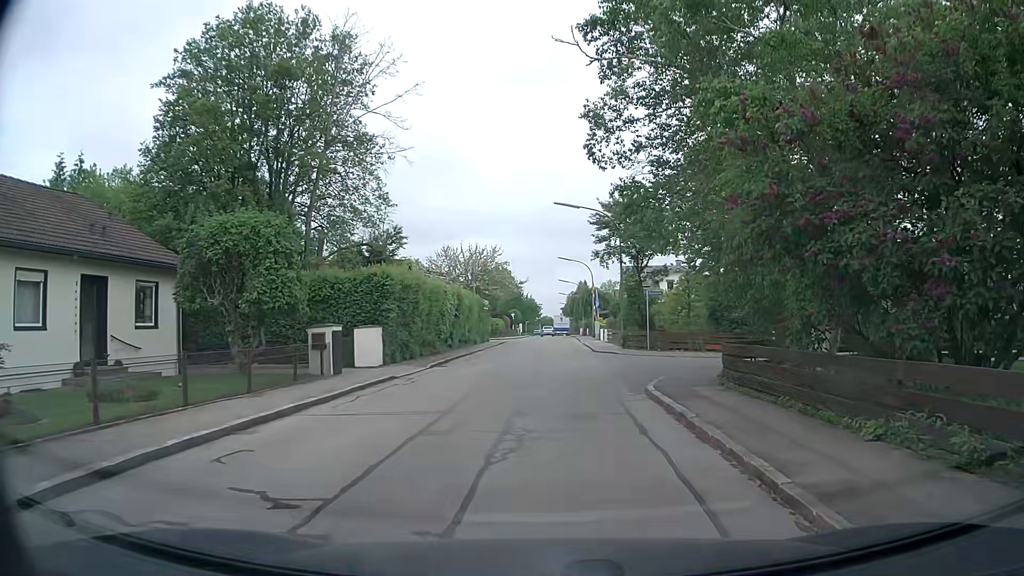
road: residential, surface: asphalt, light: Day
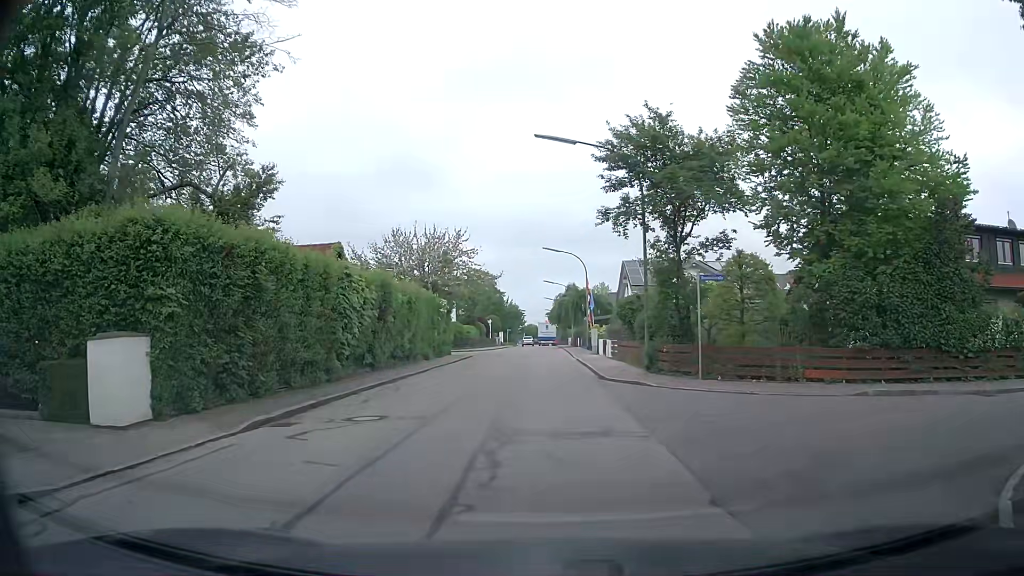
(+0.2, +13.2) m; +2°
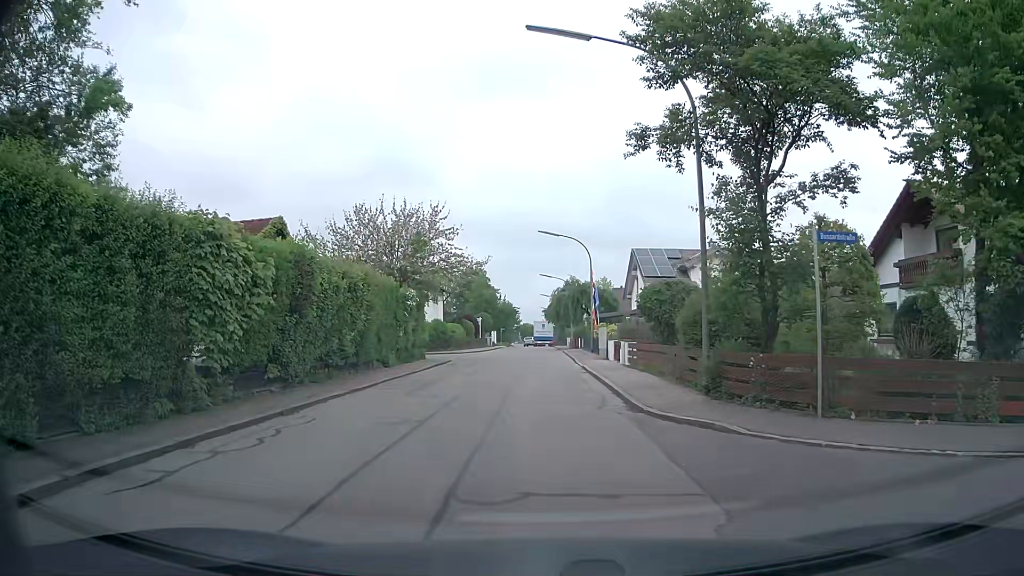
(-0.2, +7.8) m; -1°
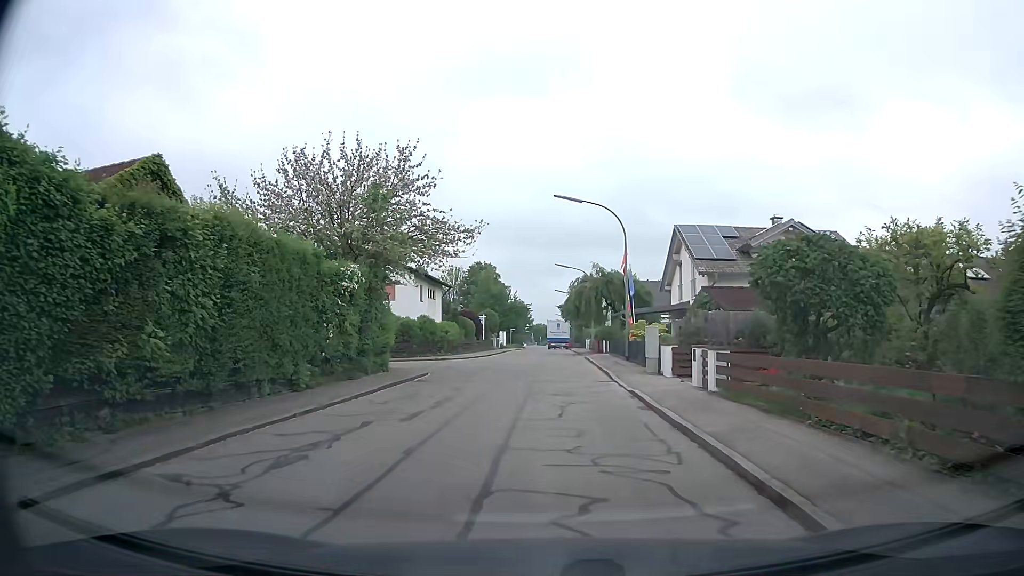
(-0.1, +11.1) m; 0°
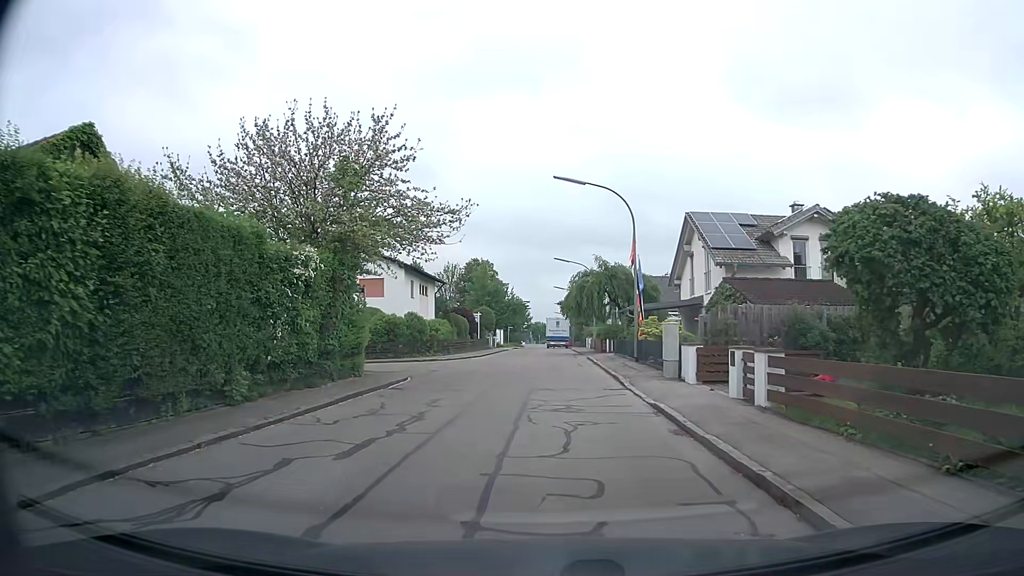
(0.0, +3.4) m; -1°
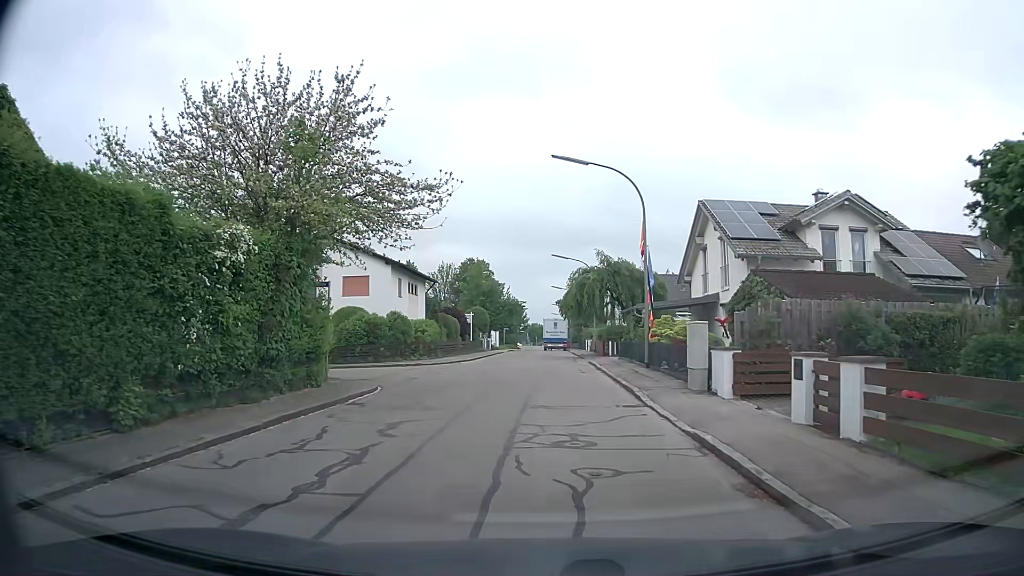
(0.0, +3.5) m; 0°
